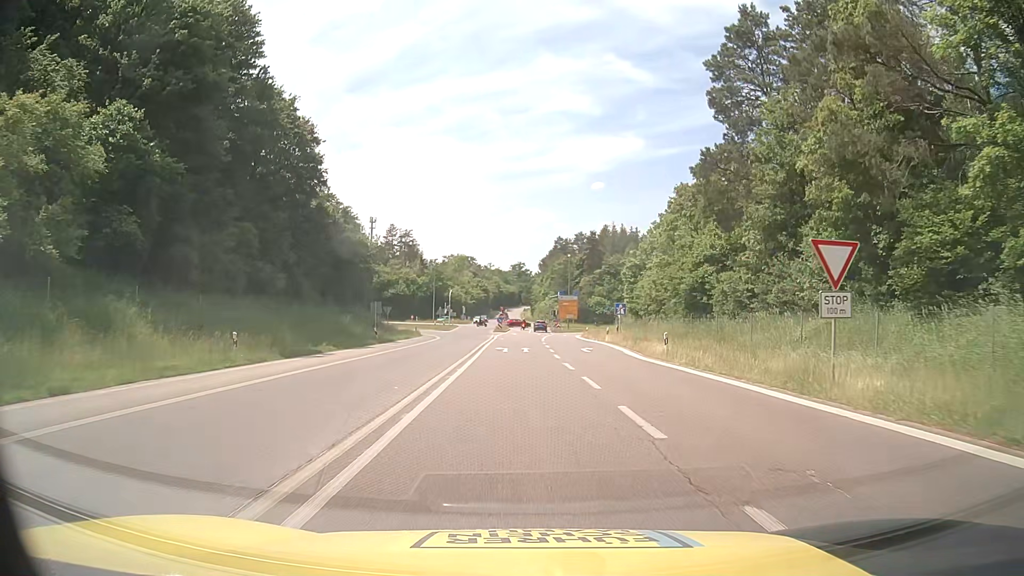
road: motorway_link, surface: asphalt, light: Day
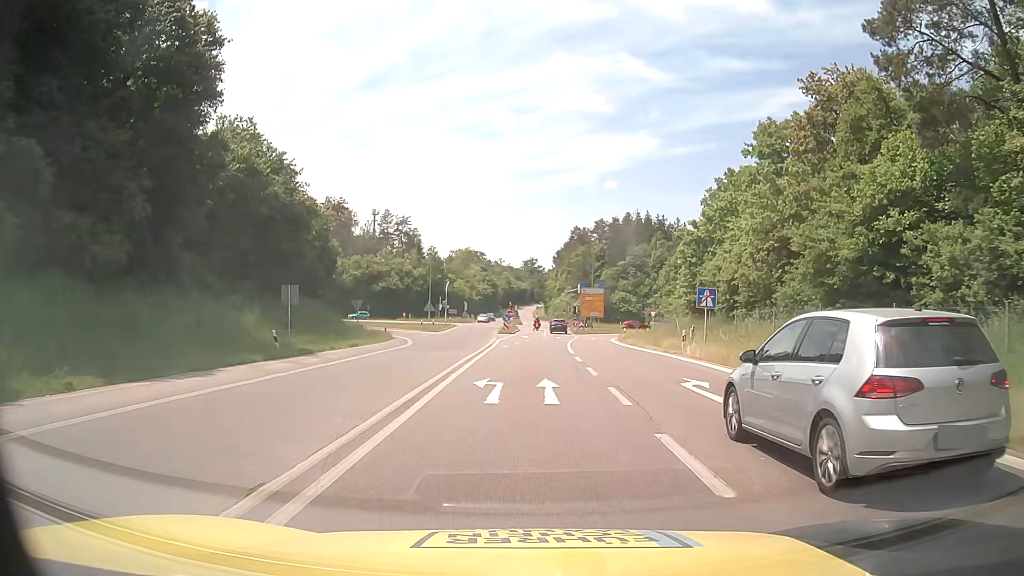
(0.0, +20.8) m; 0°
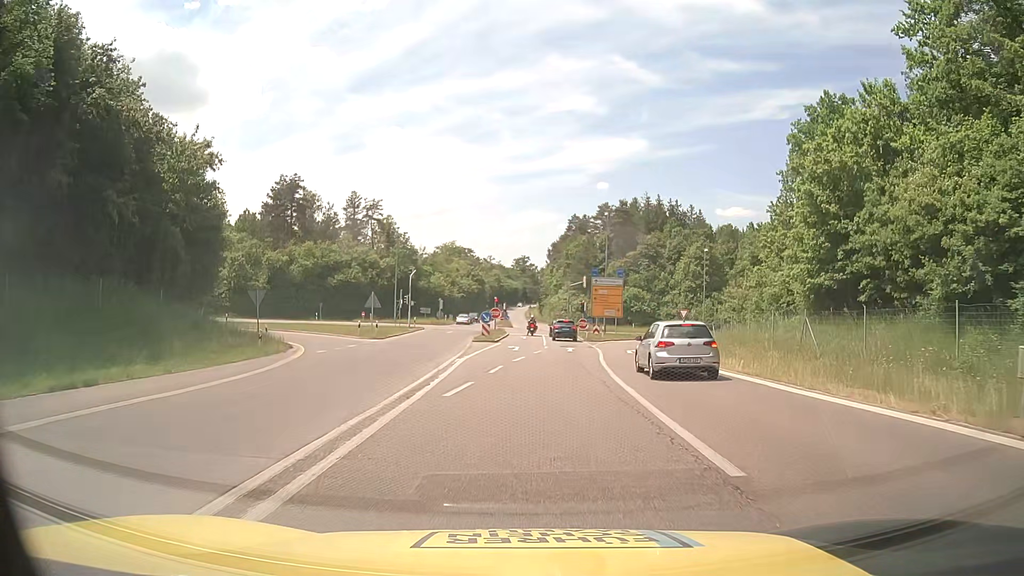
(-0.2, +23.3) m; +1°
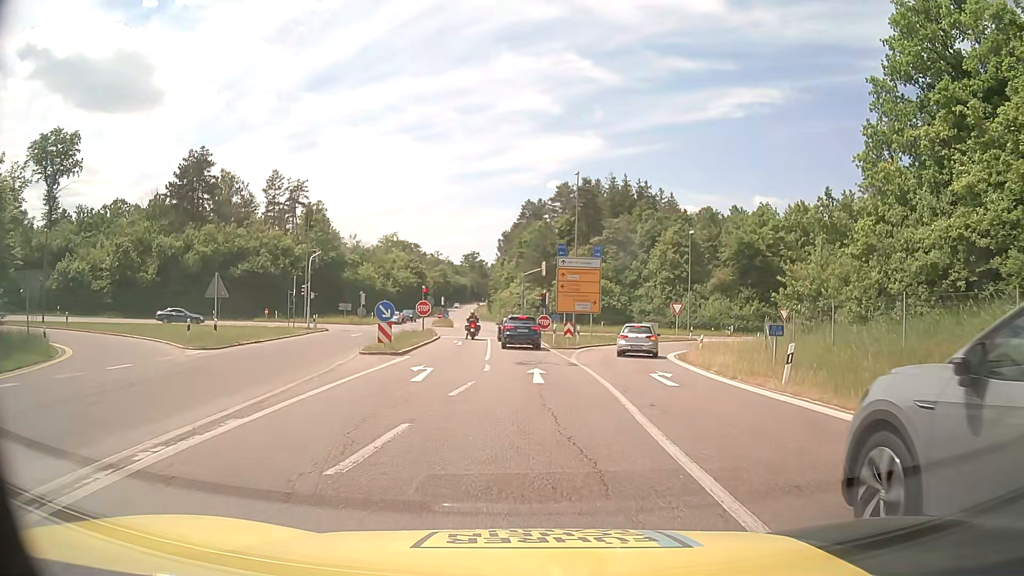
(+0.5, +18.4) m; +4°
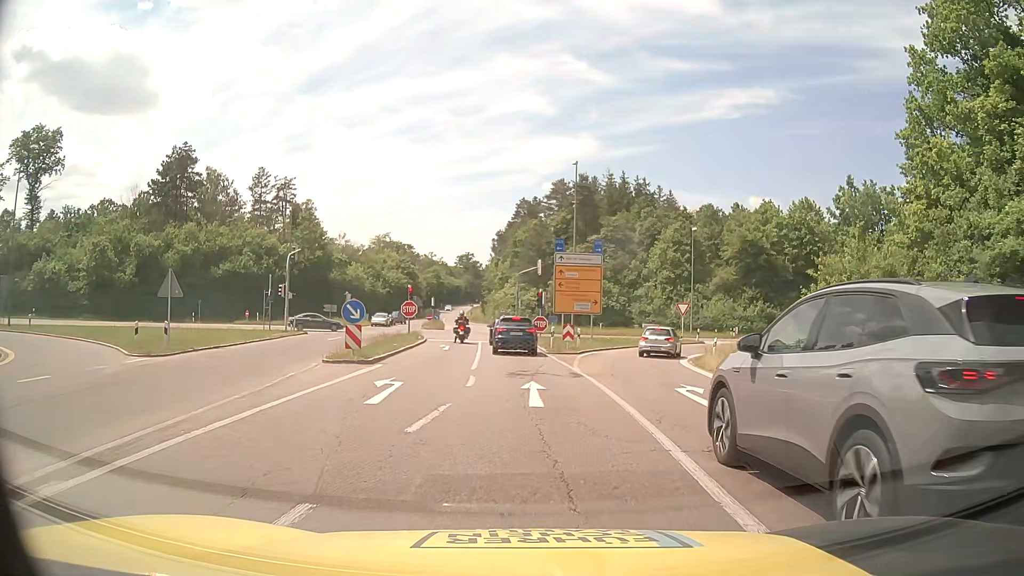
(0.0, +3.8) m; 0°
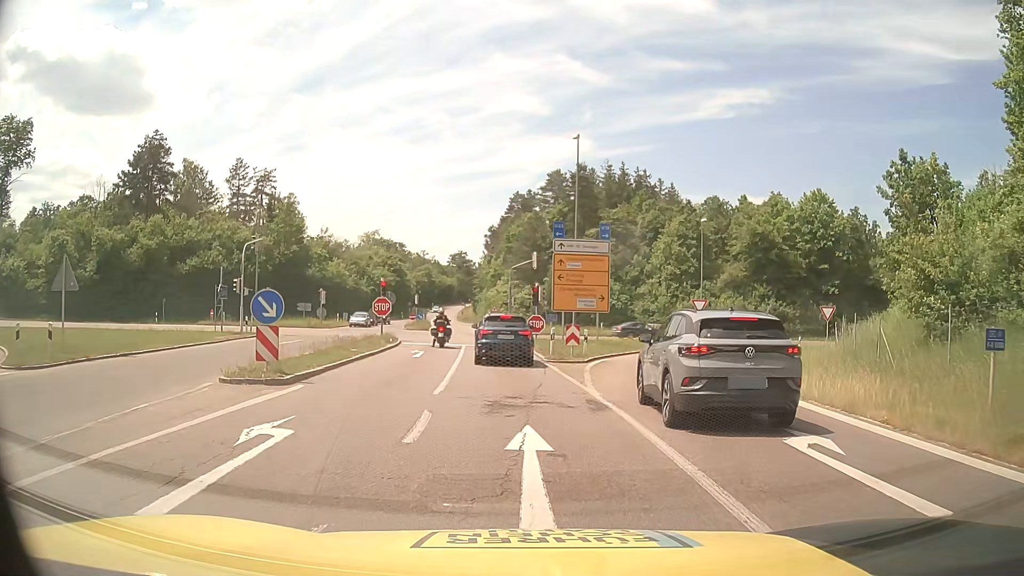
(0.0, +6.7) m; -1°
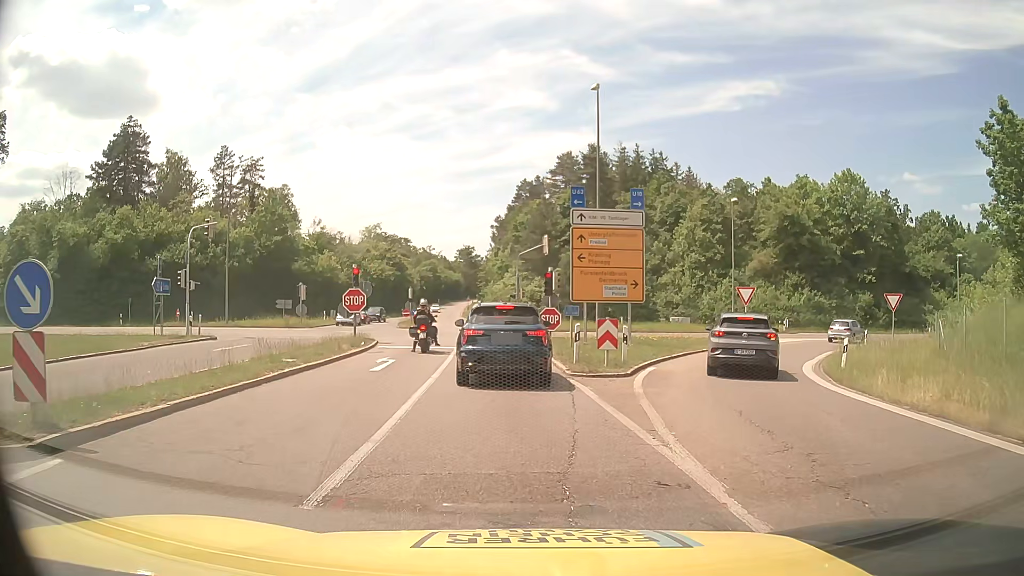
(+0.1, +8.0) m; +1°
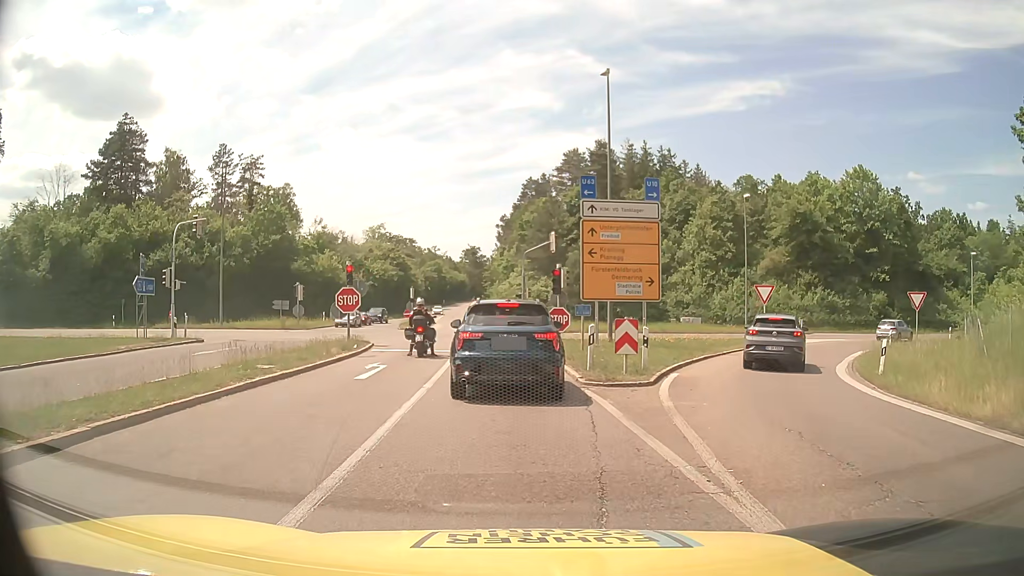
(0.0, +2.1) m; -1°
(0, +10) (-1, +20) (-2, +30) (-3, +40) (-5, +50) (-6, +60) (-8, +70) (-9, +79) (-11, +89) (-12, +99) m
